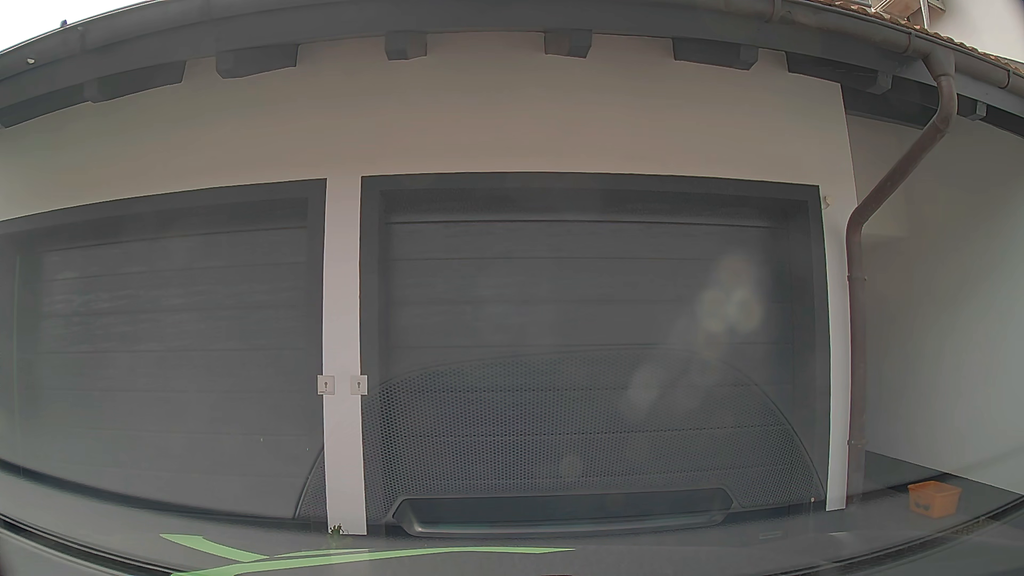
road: residential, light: Day
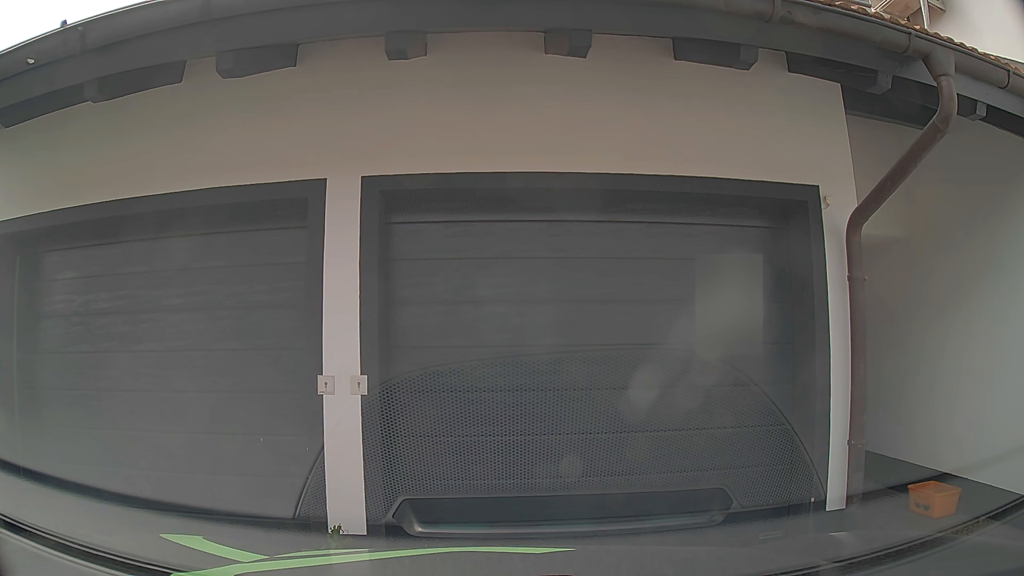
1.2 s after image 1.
(0.0, 0.0) m; 0°
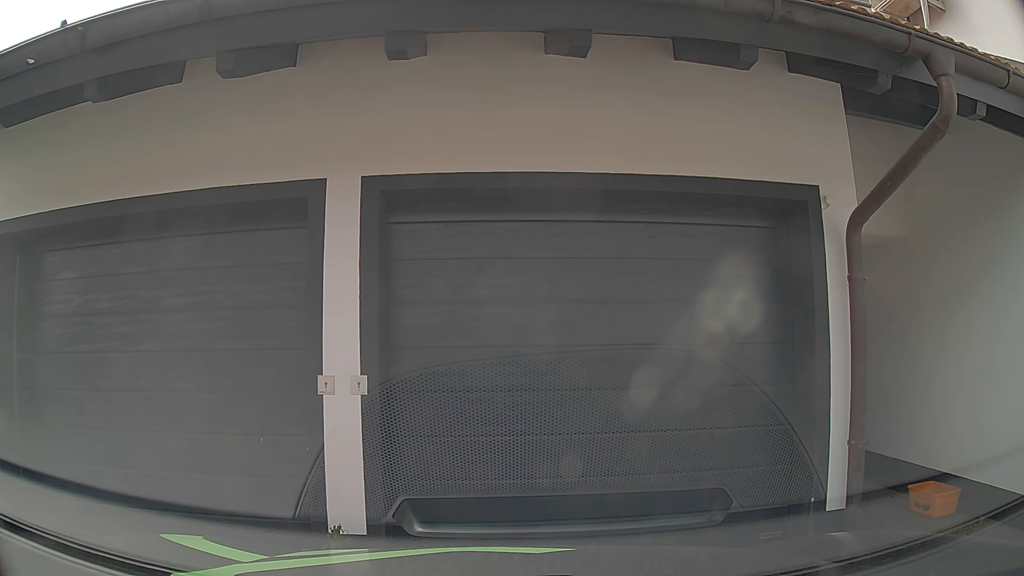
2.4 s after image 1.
(0.0, 0.0) m; 0°
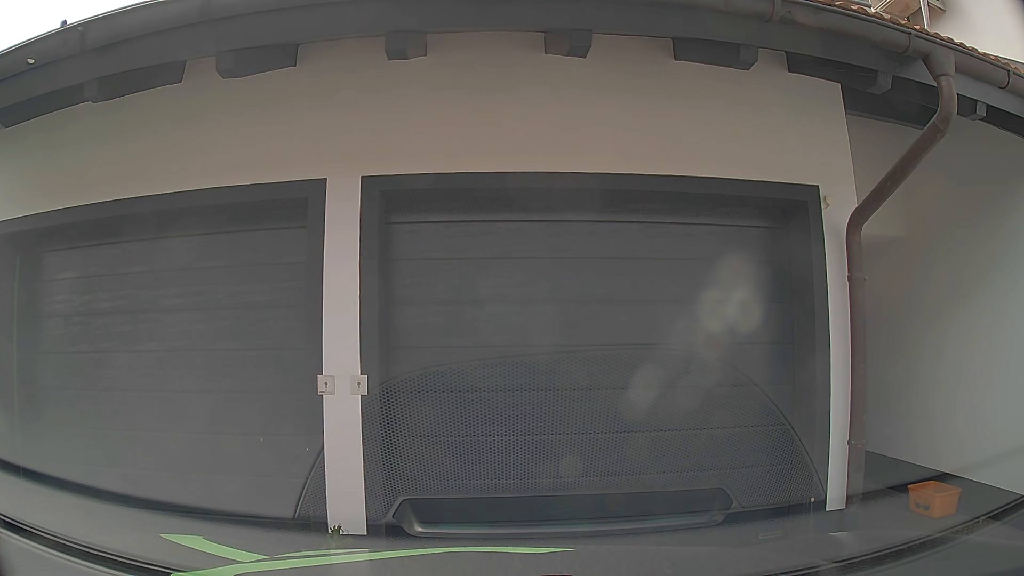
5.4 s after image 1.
(0.0, 0.0) m; 0°
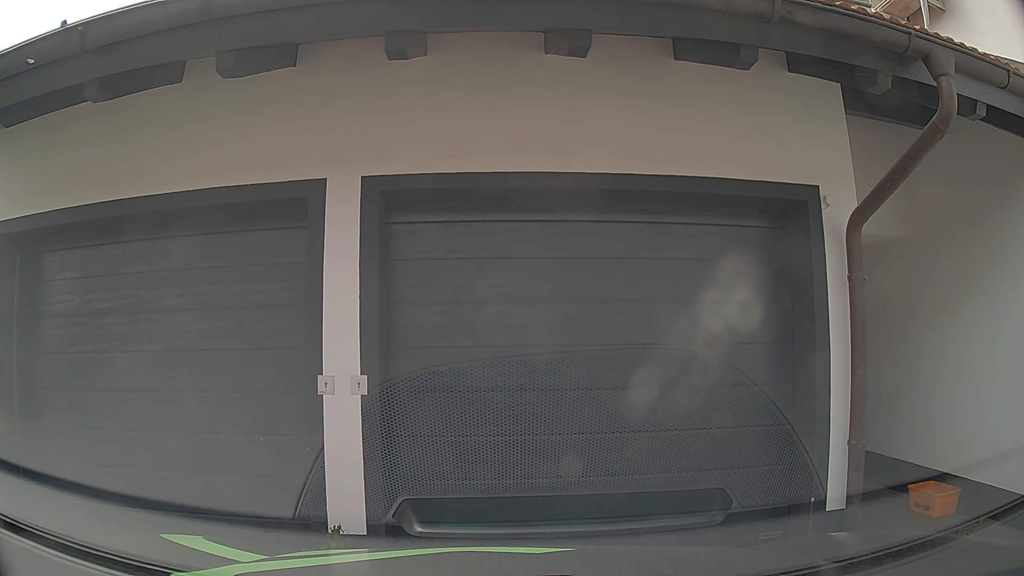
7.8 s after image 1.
(0.0, 0.0) m; 0°
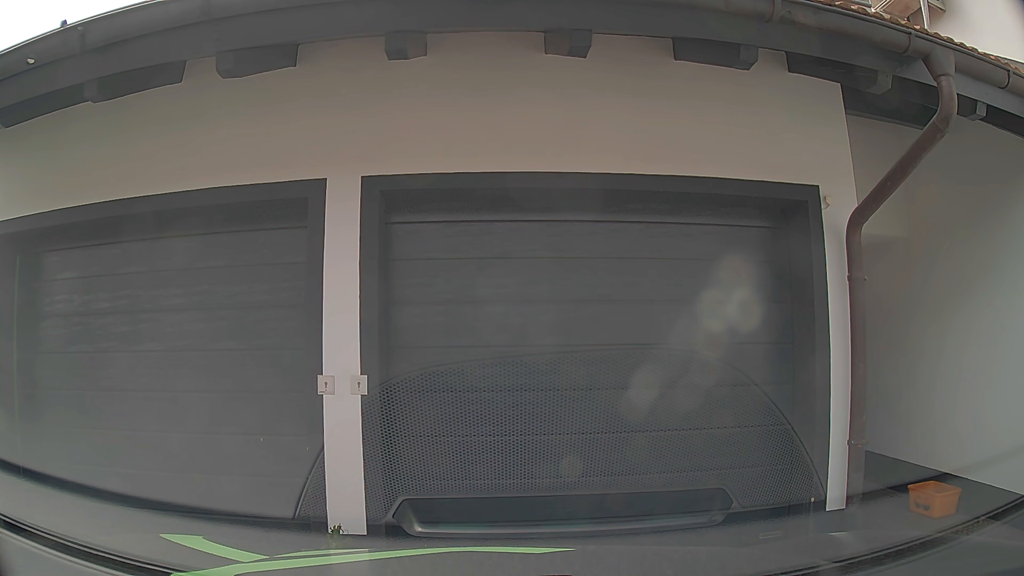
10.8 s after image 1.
(0.0, 0.0) m; 0°
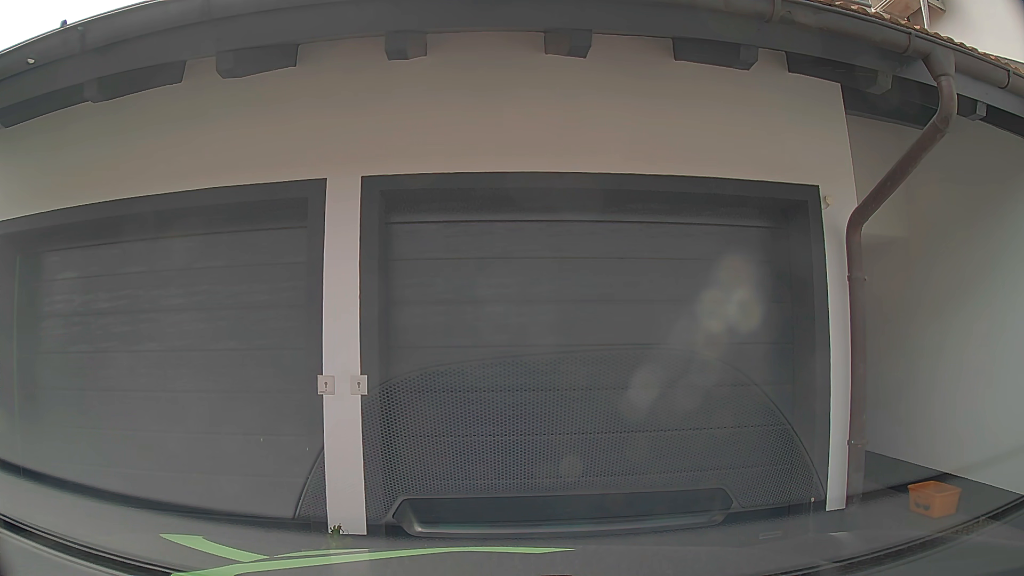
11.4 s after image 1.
(0.0, 0.0) m; 0°
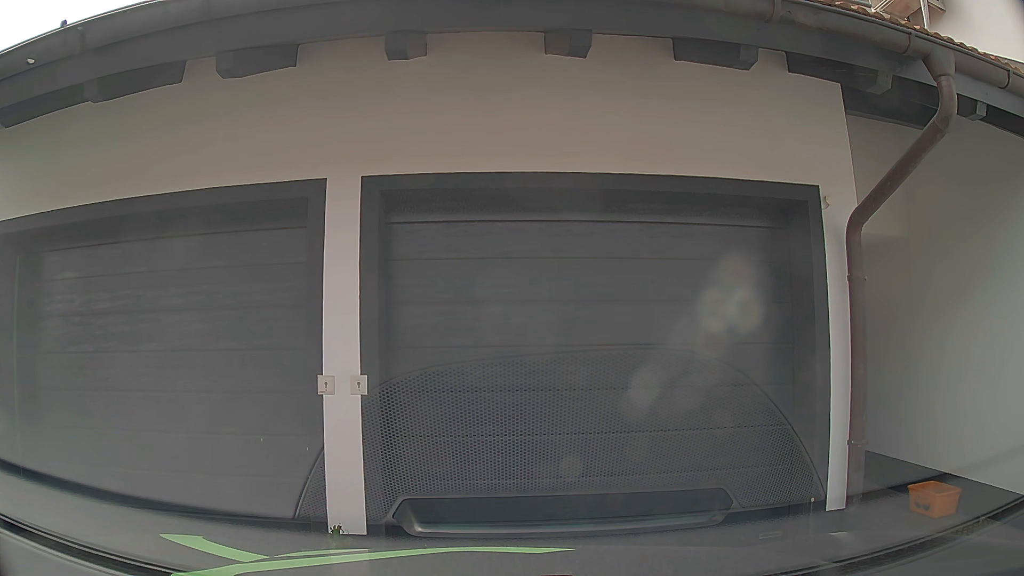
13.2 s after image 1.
(0.0, 0.0) m; 0°
